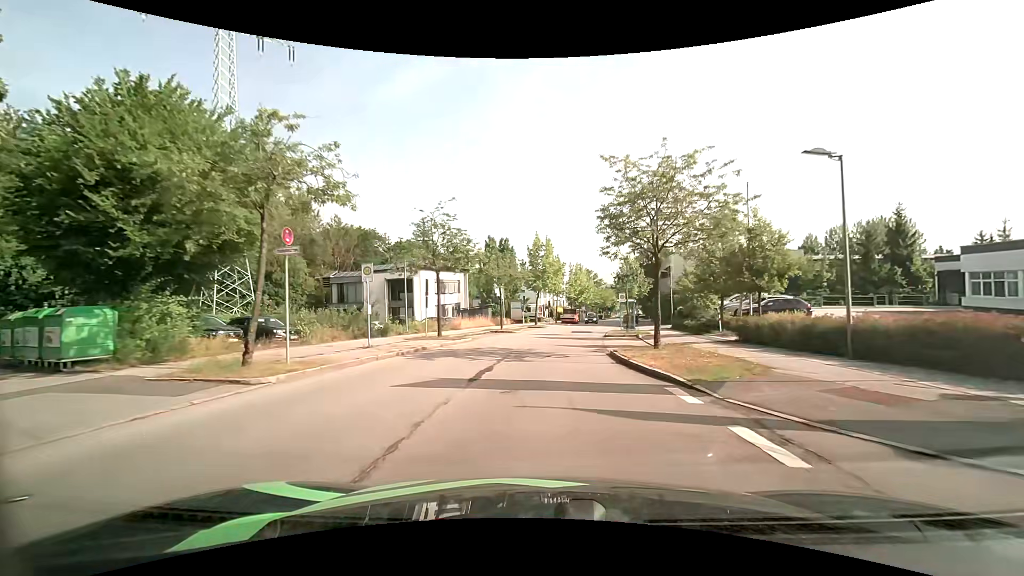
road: residential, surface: asphalt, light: Day
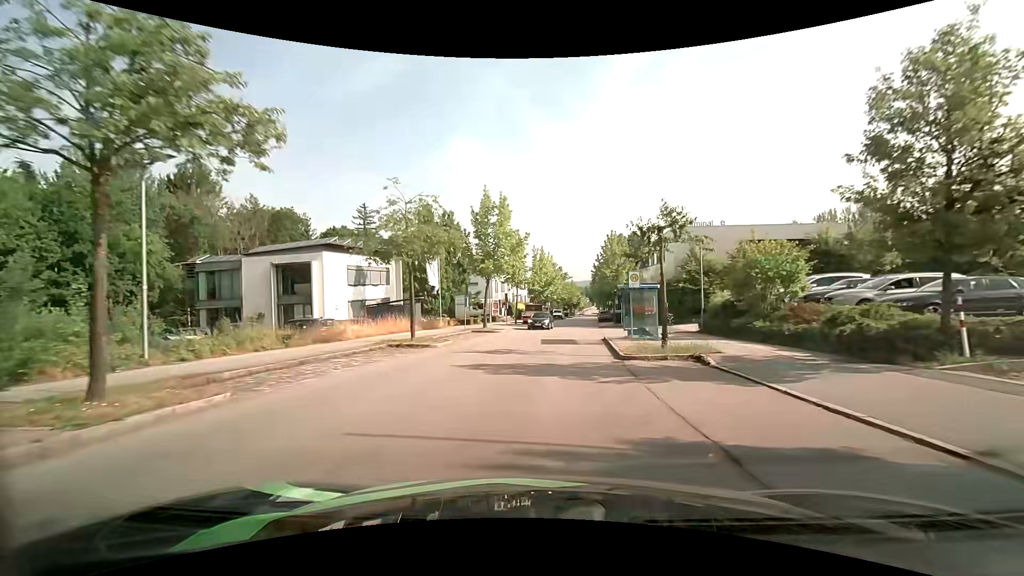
(+0.6, +17.9) m; +4°
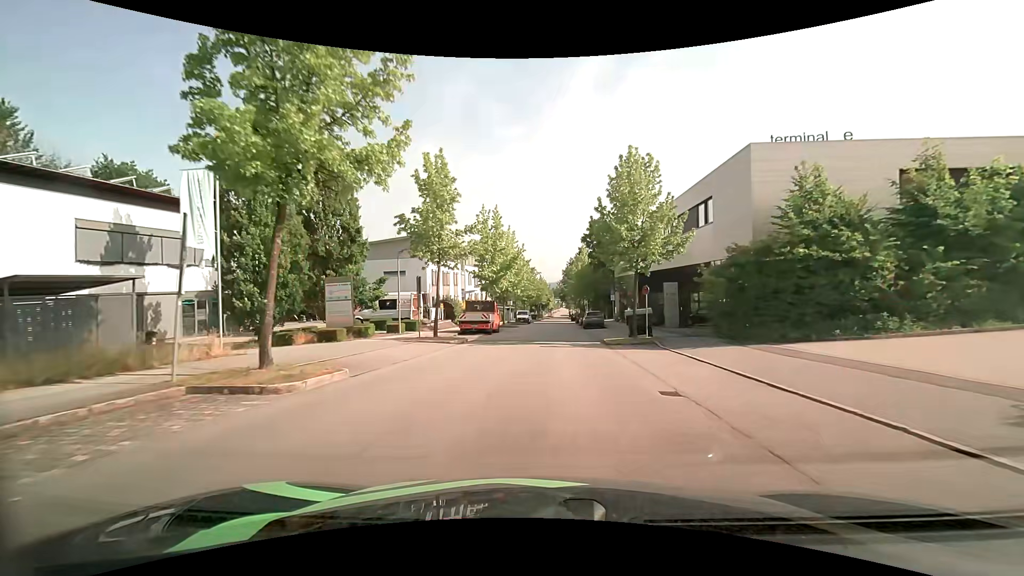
(+1.1, +24.5) m; +4°
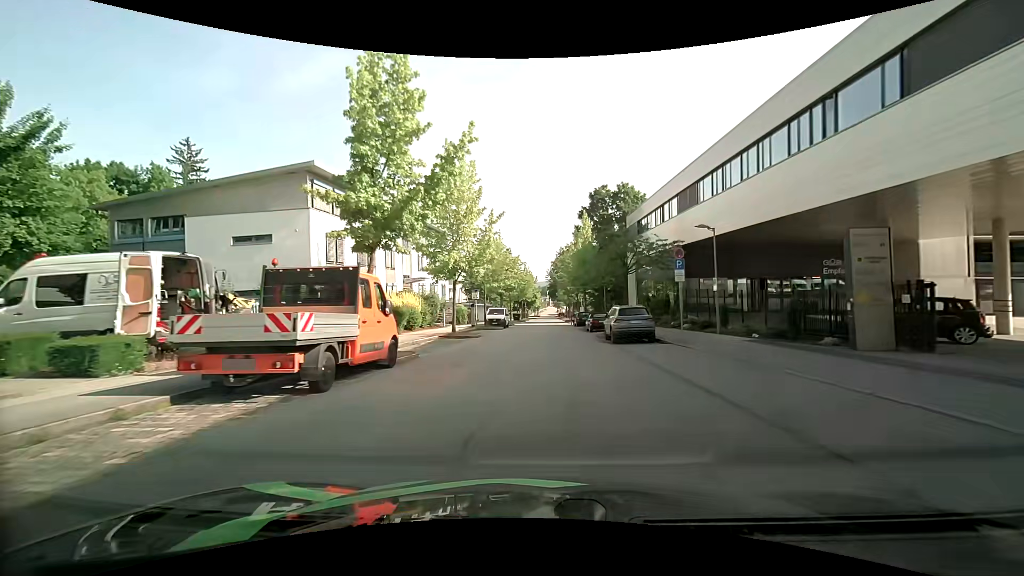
(+0.3, +24.0) m; +2°
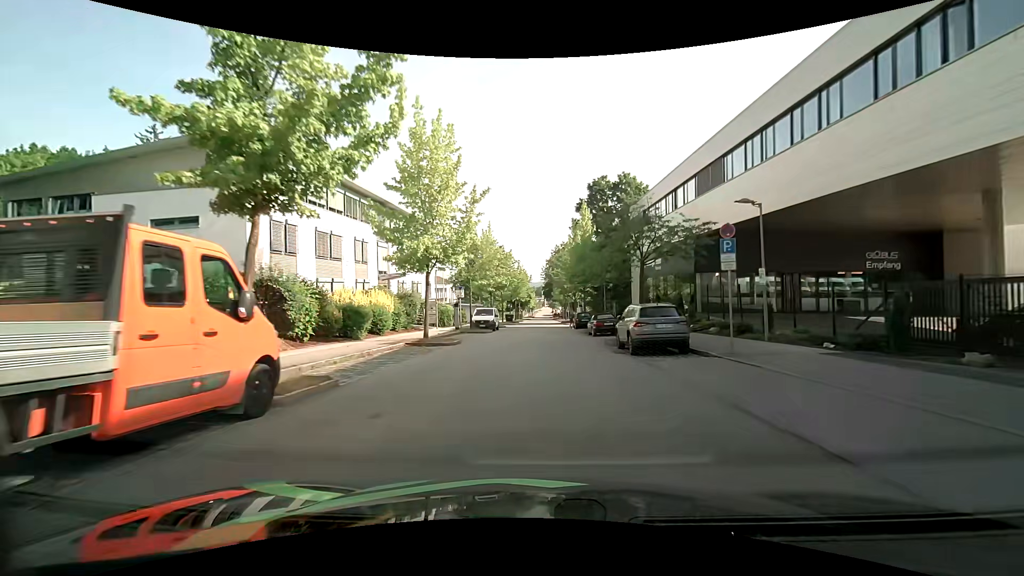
(0.0, +5.6) m; +1°
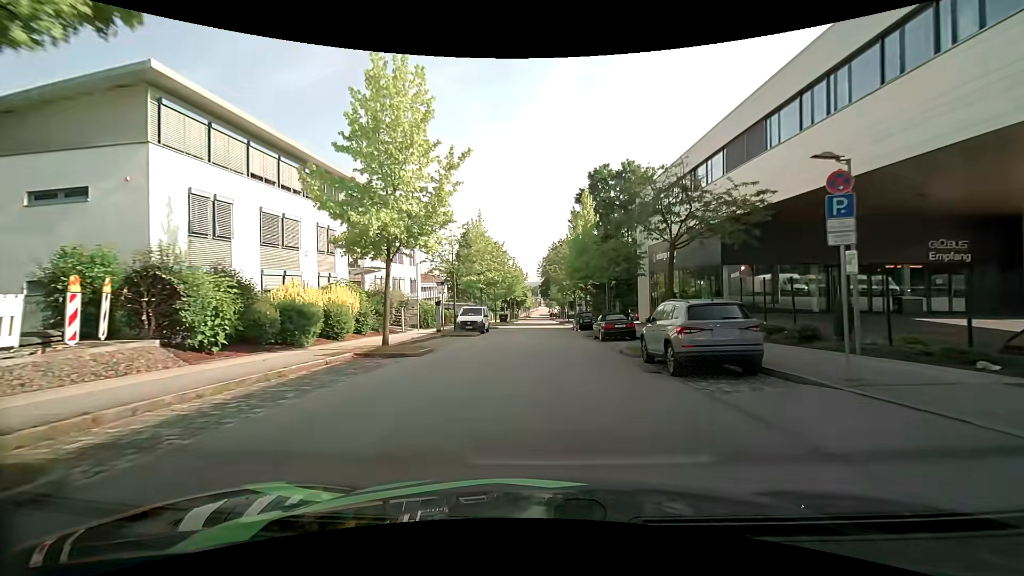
(0.0, +5.4) m; 0°
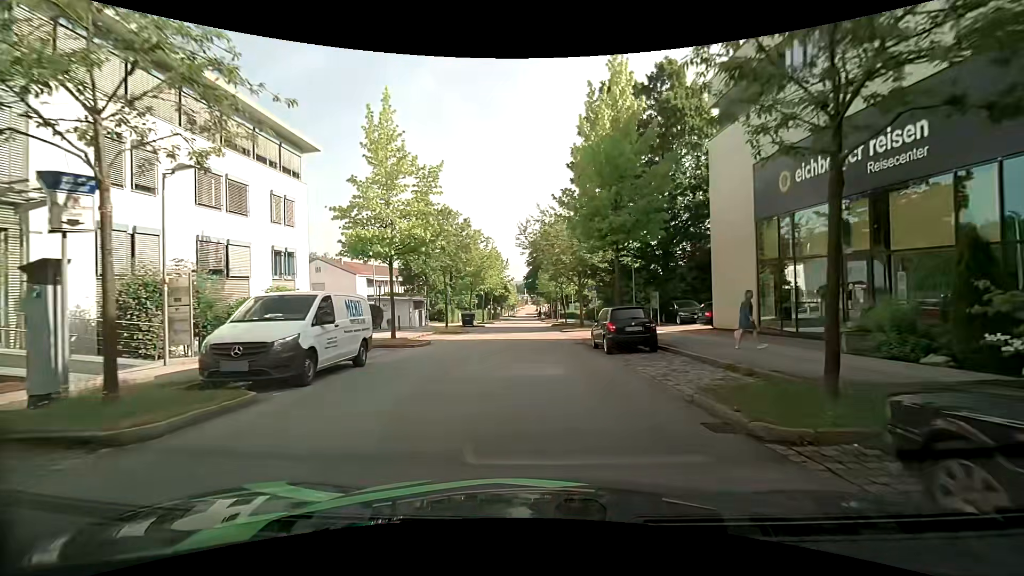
(+0.2, +24.0) m; 0°
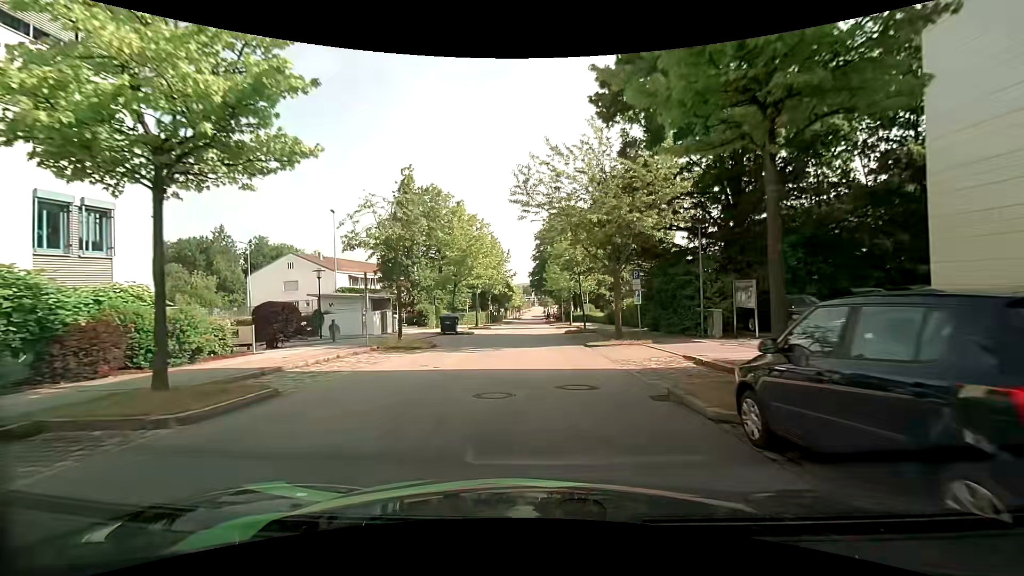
(+0.1, +13.3) m; 0°
(0, +10) (0, +20) (0, +30) (0, +40) (0, +50) (0, +60) (0, +70) (0, +80) (0, +90) (0, +100) m
